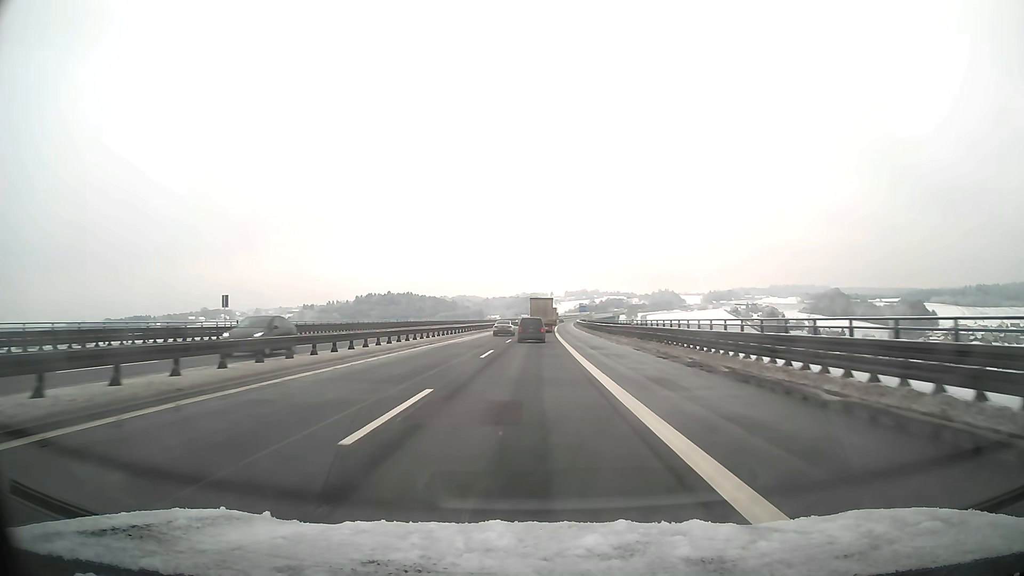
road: motorway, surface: asphalt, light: Day
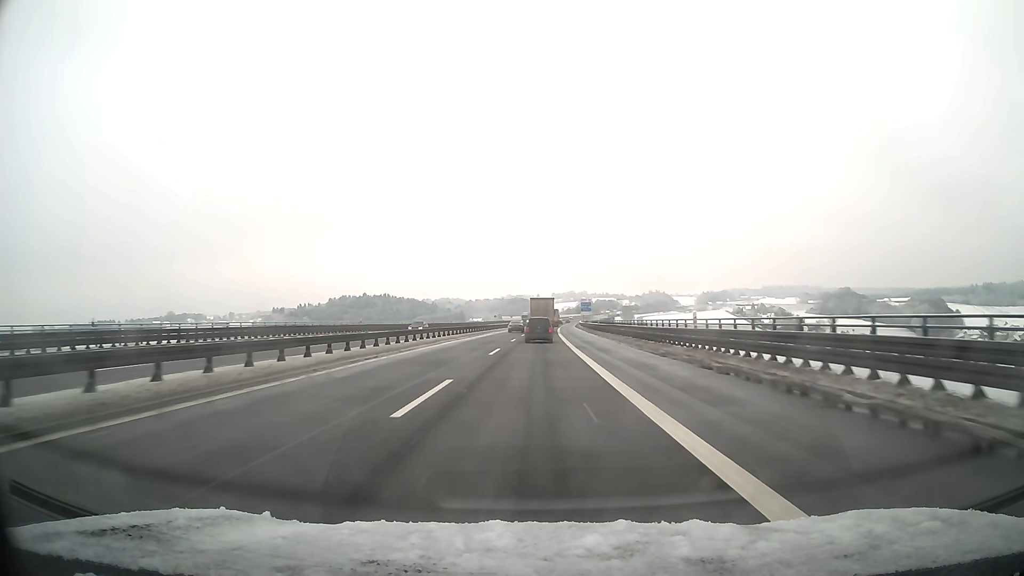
(+0.5, +70.2) m; +1°
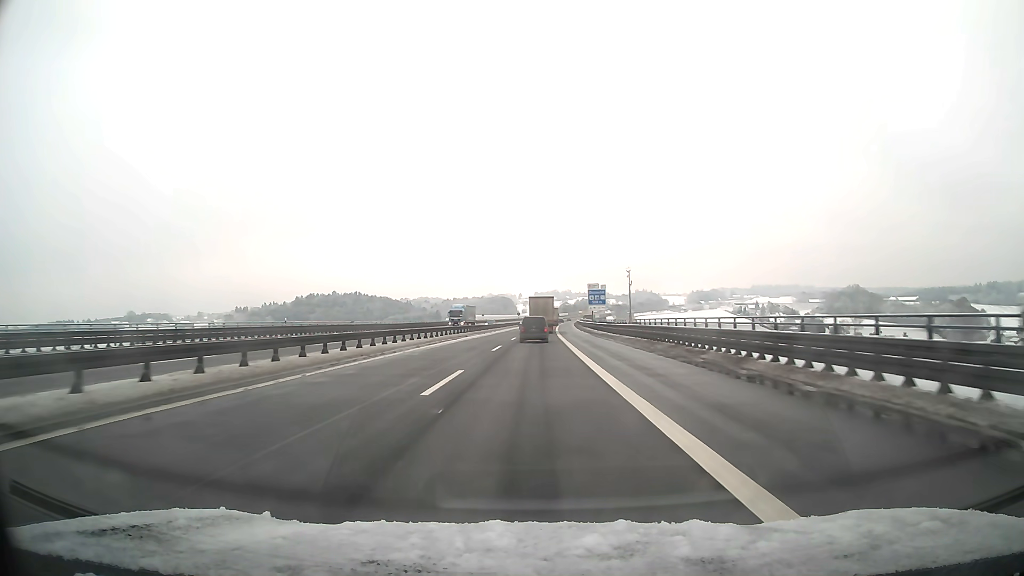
(+0.9, +69.4) m; +1°
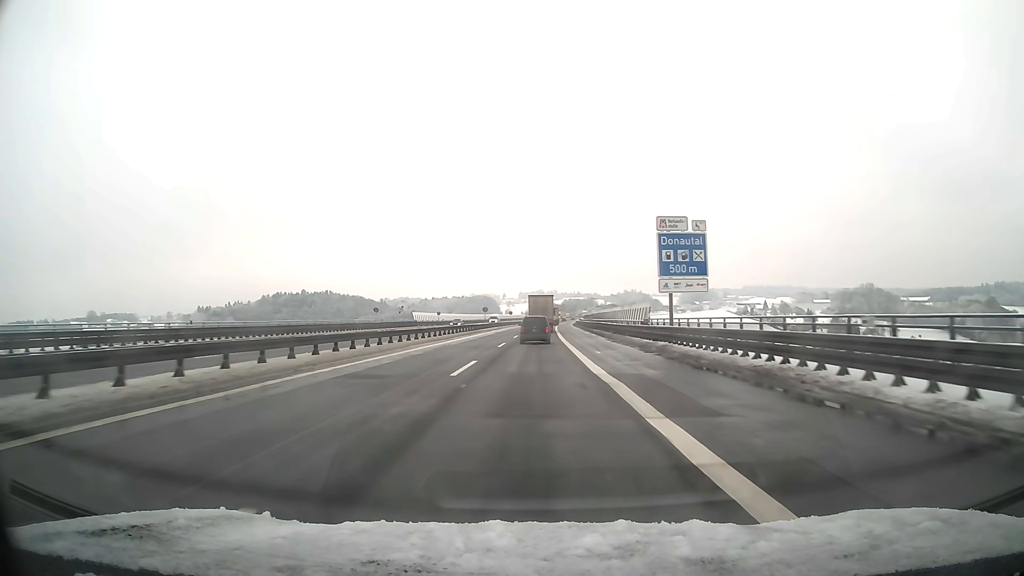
(+0.8, +67.7) m; +1°
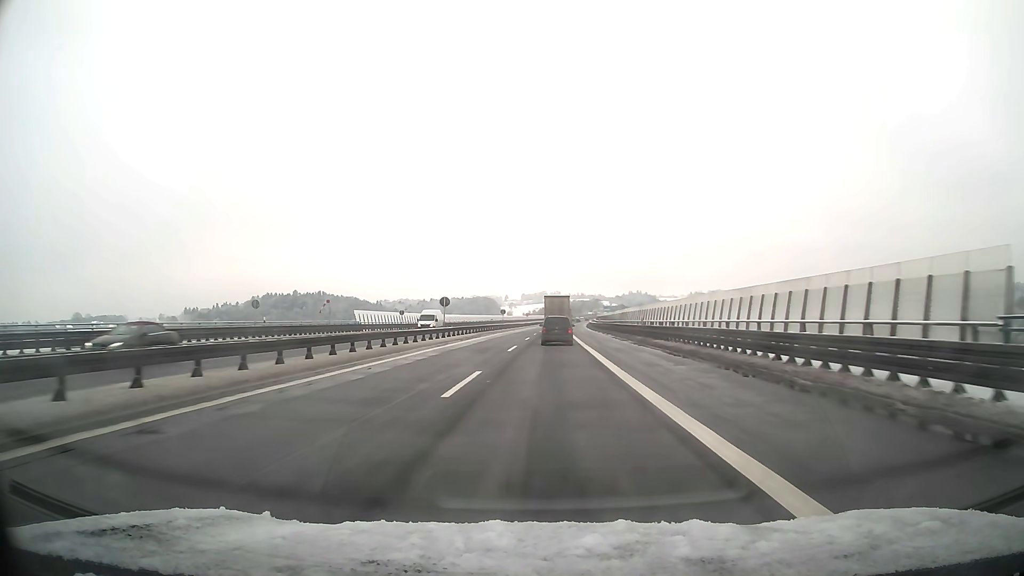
(-0.1, +40.8) m; 0°
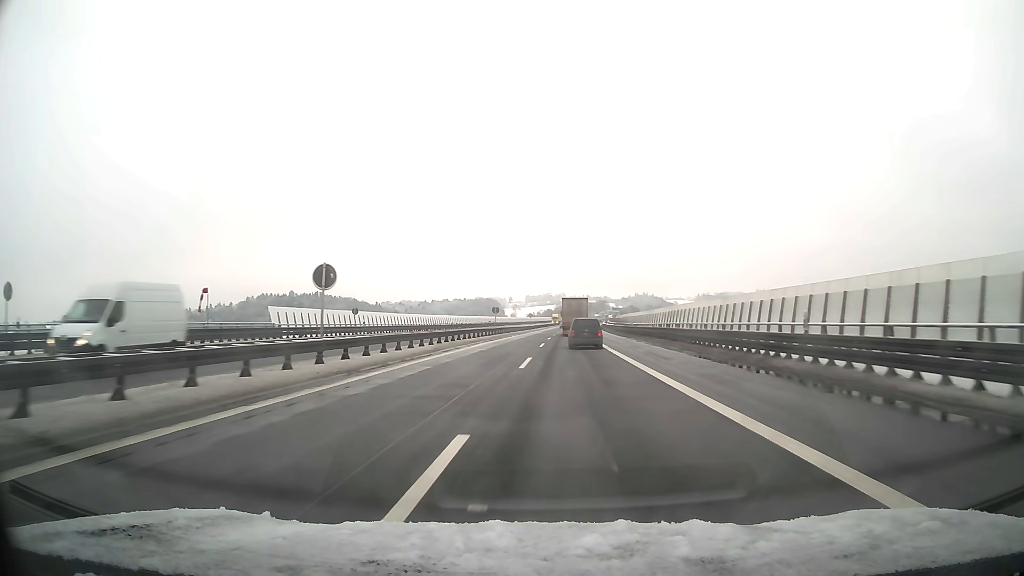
(-0.1, +28.1) m; 0°
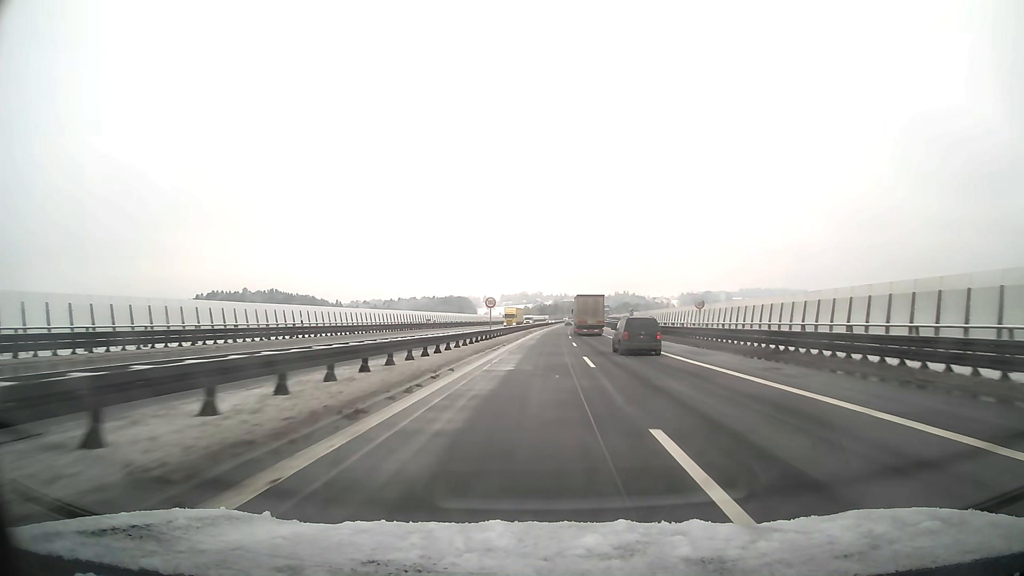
(+1.0, +72.0) m; +3°
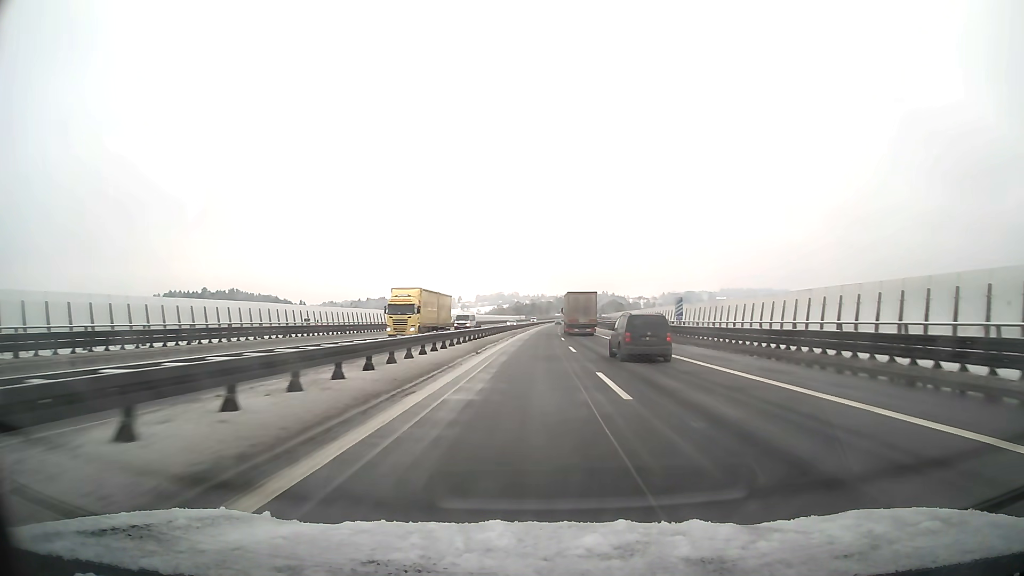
(+0.8, +45.0) m; +2°
(0, +10) (0, +20) (0, +30) (0, +40) (0, +50) (+1, +60) (+1, +70) (+1, +80) (+2, +90) (+2, +100) m
